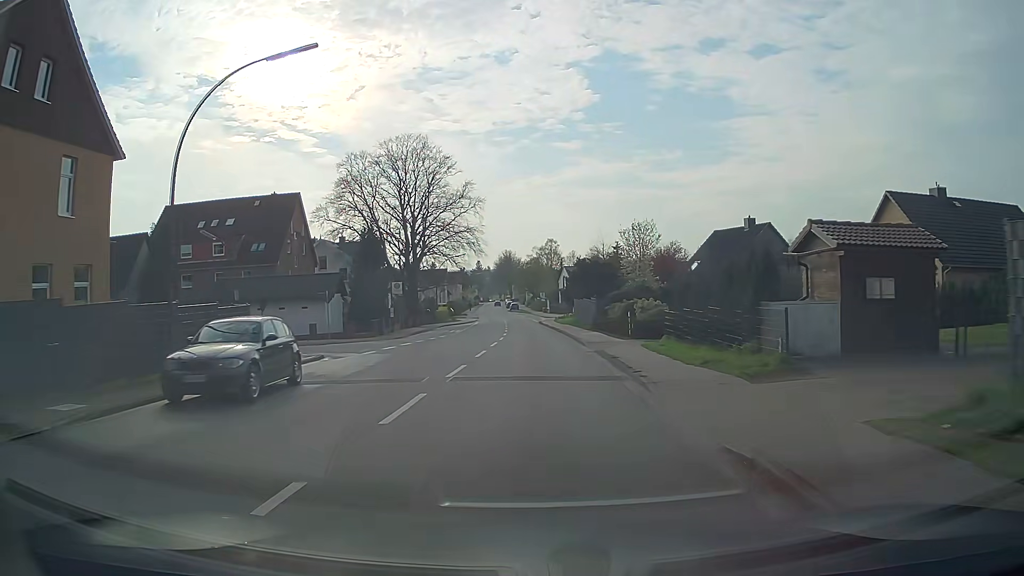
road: secondary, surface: asphalt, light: Day
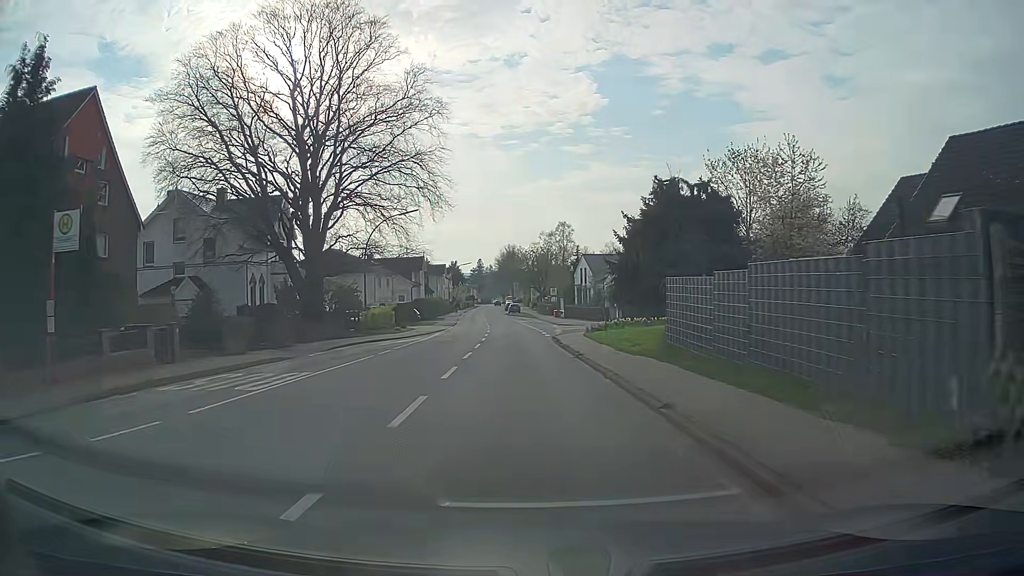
(-0.1, +36.3) m; 0°
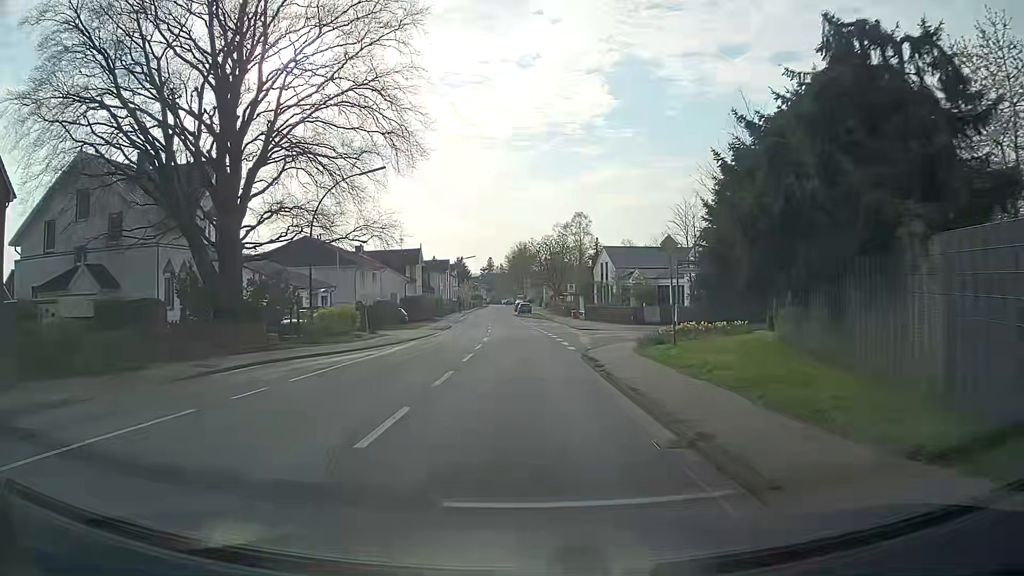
(-0.2, +13.2) m; -1°
(0, +10) (0, +20) (0, +30) (-1, +40) (-1, +50) (-2, +60) (-3, +70) (-3, +80) (-4, +90) (-5, +100) m
